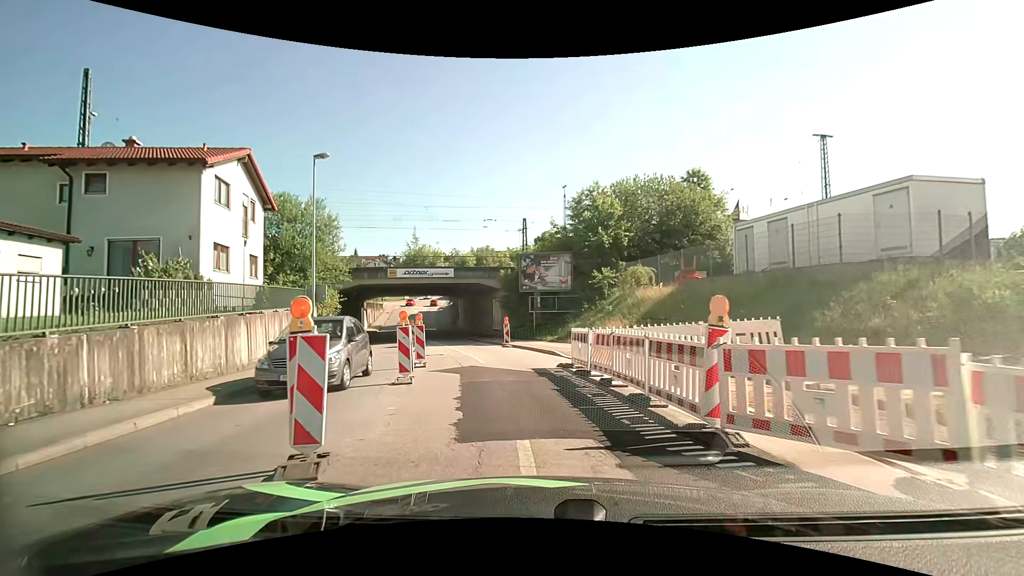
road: tertiary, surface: asphalt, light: Day
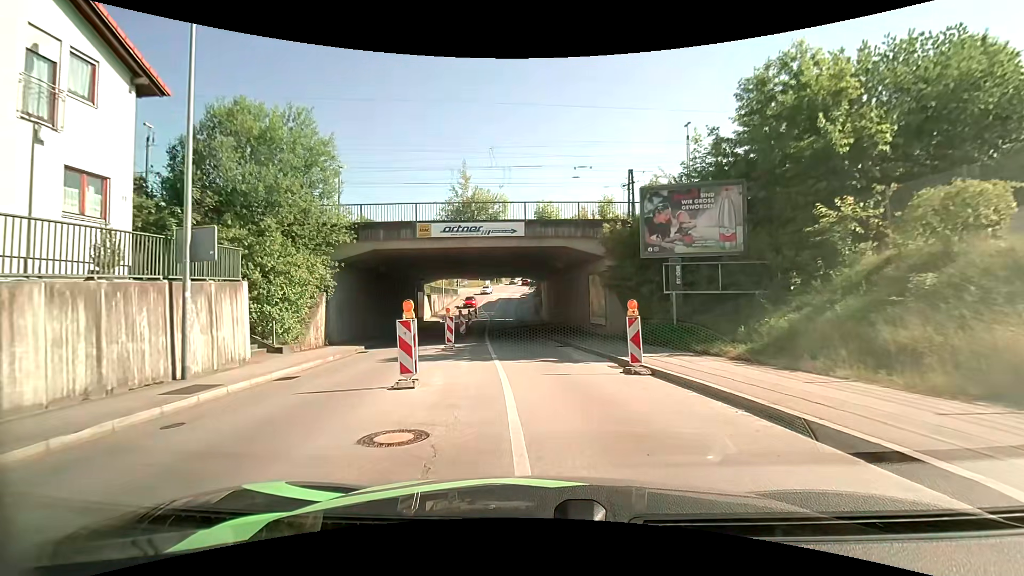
(-1.4, +16.0) m; -9°
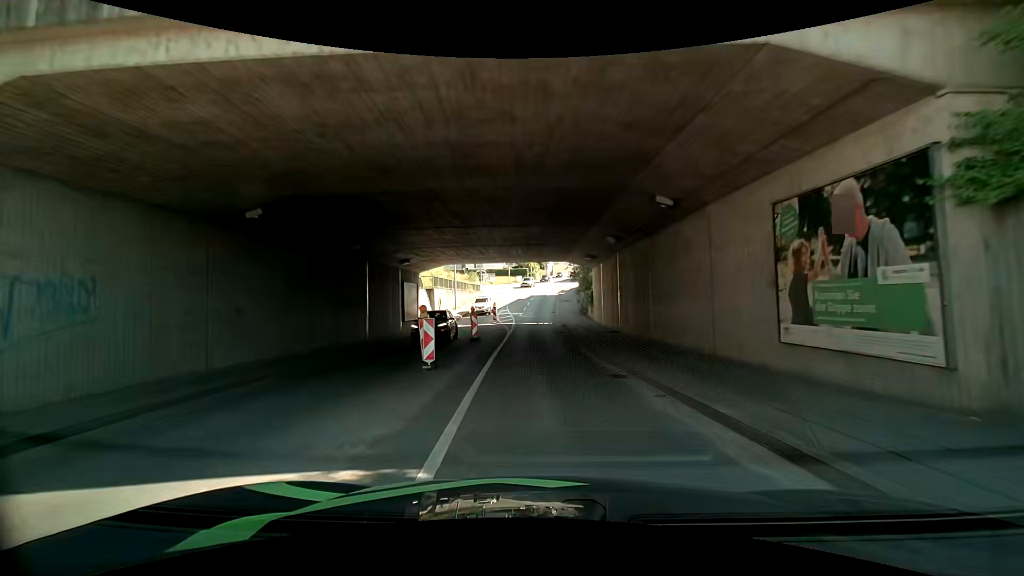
(-1.2, +18.1) m; -5°
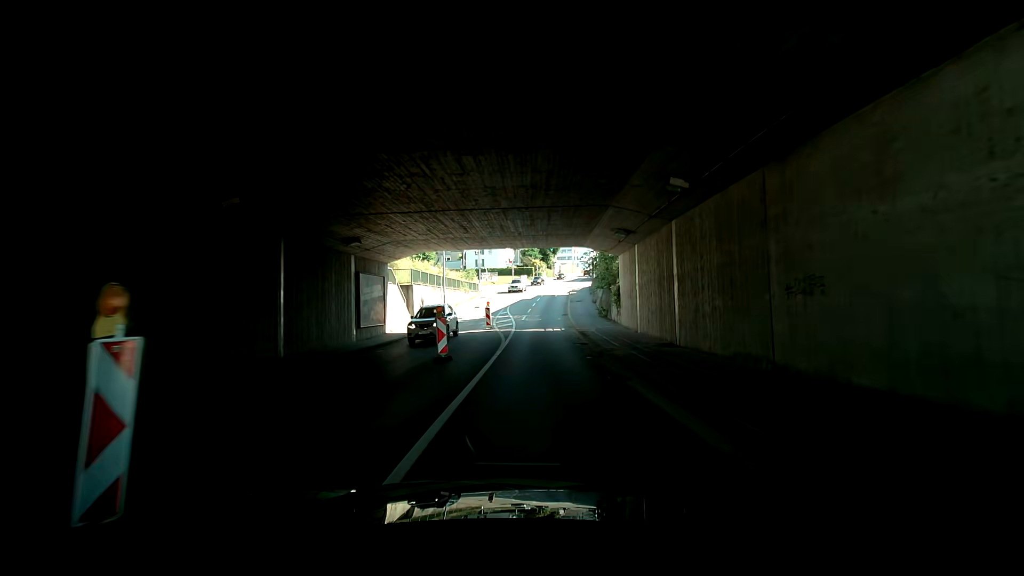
(-0.1, +9.6) m; -2°
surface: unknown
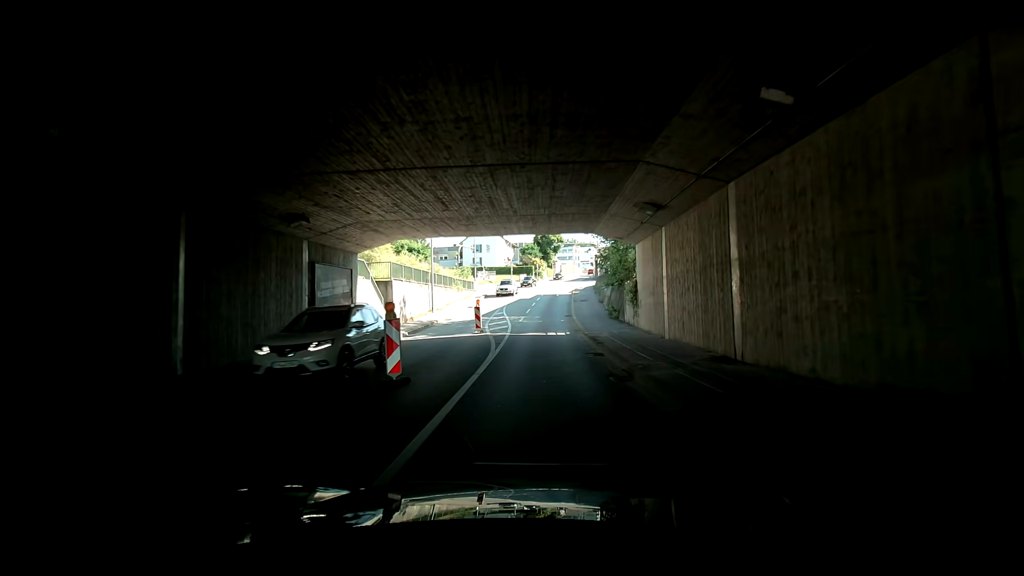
(-0.2, +4.9) m; -1°
